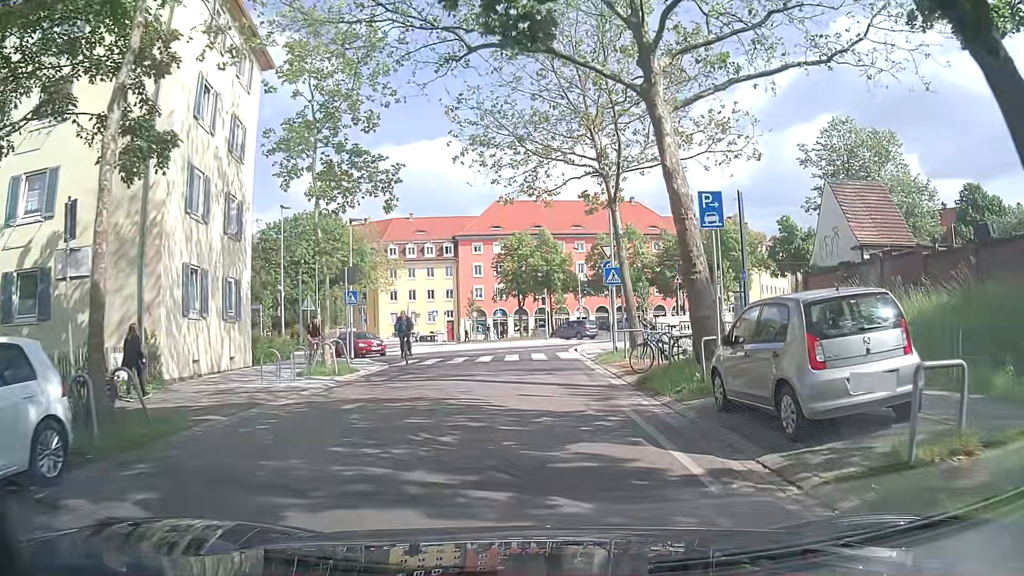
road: residential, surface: asphalt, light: Day
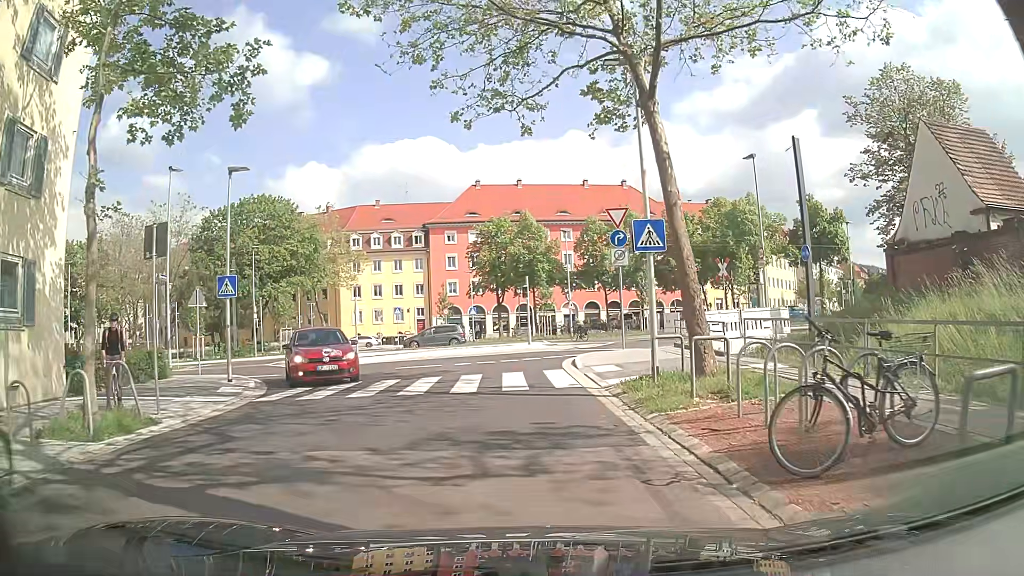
(+0.2, +10.5) m; +3°
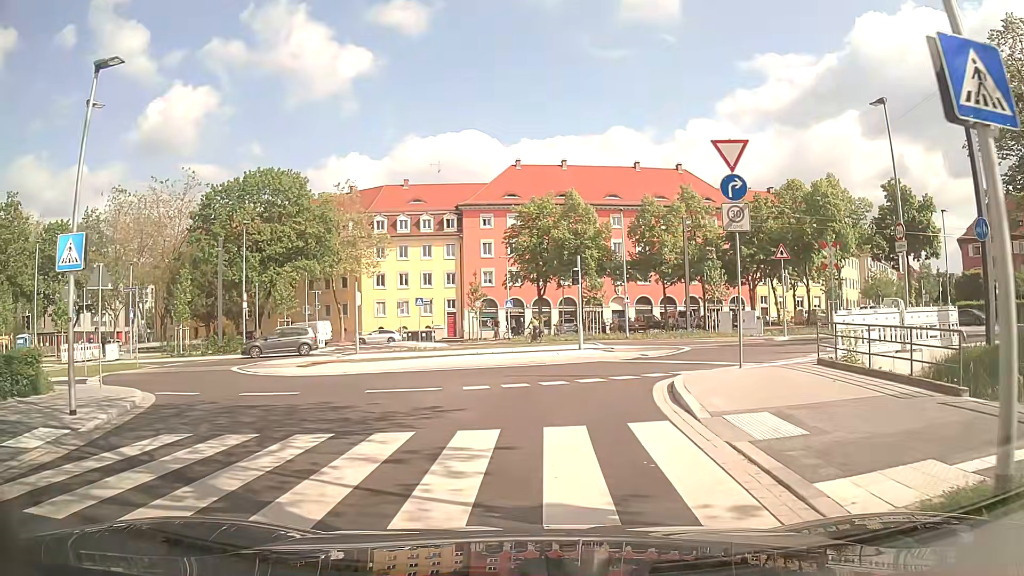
(-0.6, +8.8) m; -6°
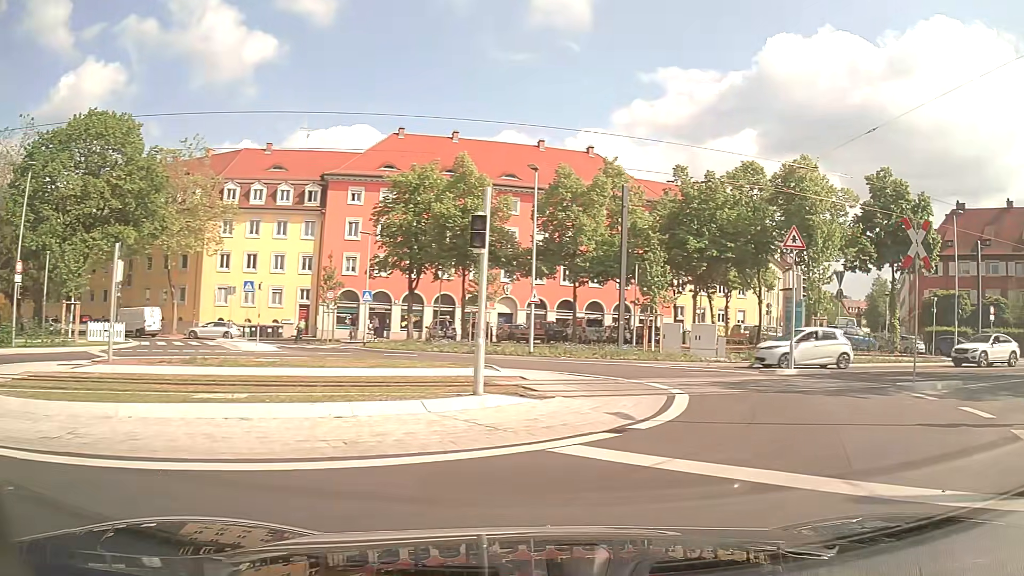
(+0.2, +13.1) m; +10°
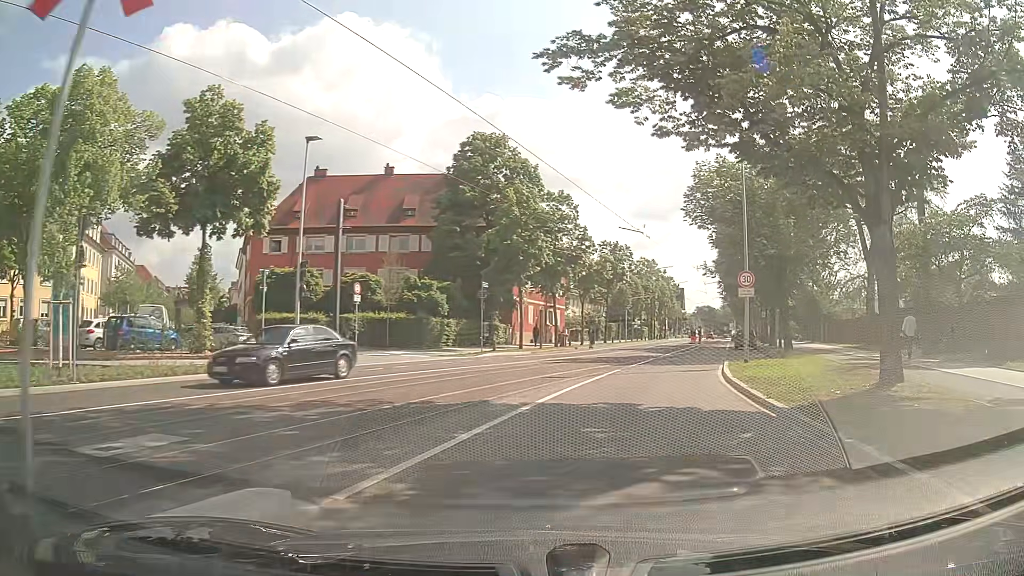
(+7.5, +11.6) m; +58°
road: secondary
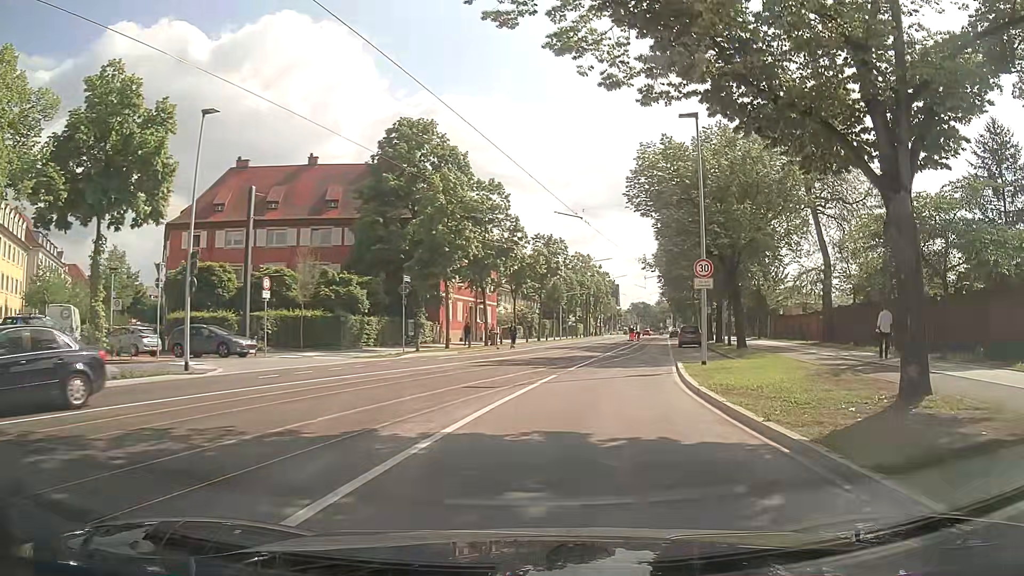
(+0.1, +3.5) m; +5°
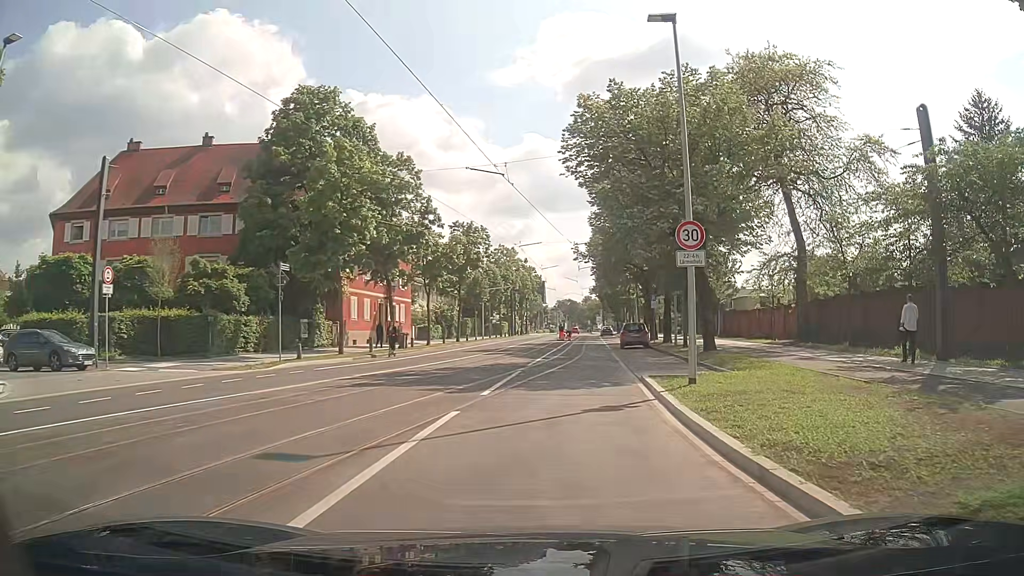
(+0.4, +7.6) m; +7°
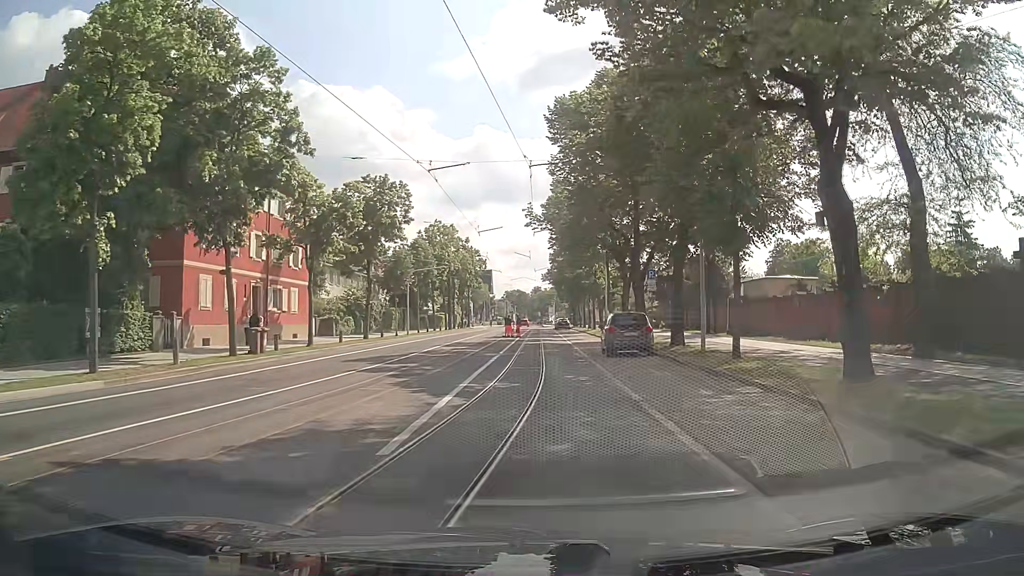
(+0.4, +16.6) m; +3°
(0, +10) (0, +20) (+1, +30) (+1, +40) (+2, +50) (+1, +60) (+1, +70) (+1, +80) (+1, +90) (+2, +100) m
